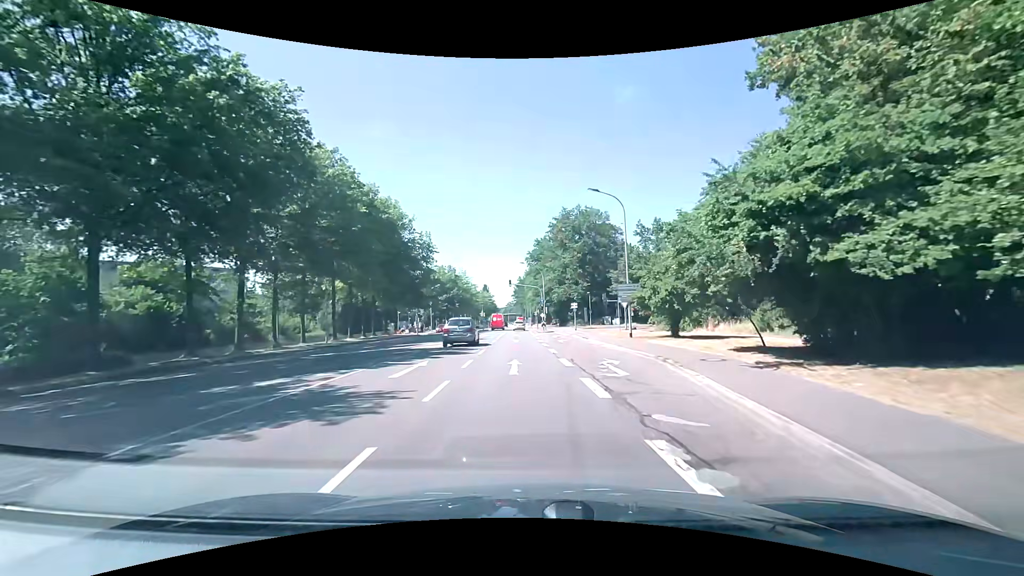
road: secondary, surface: asphalt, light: Day
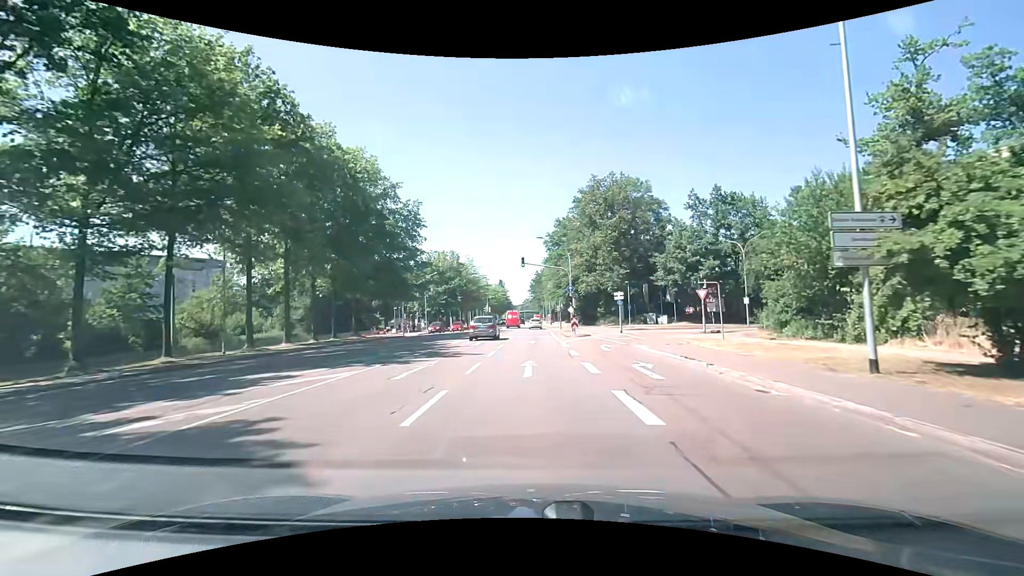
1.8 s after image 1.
(-0.3, +20.4) m; -2°
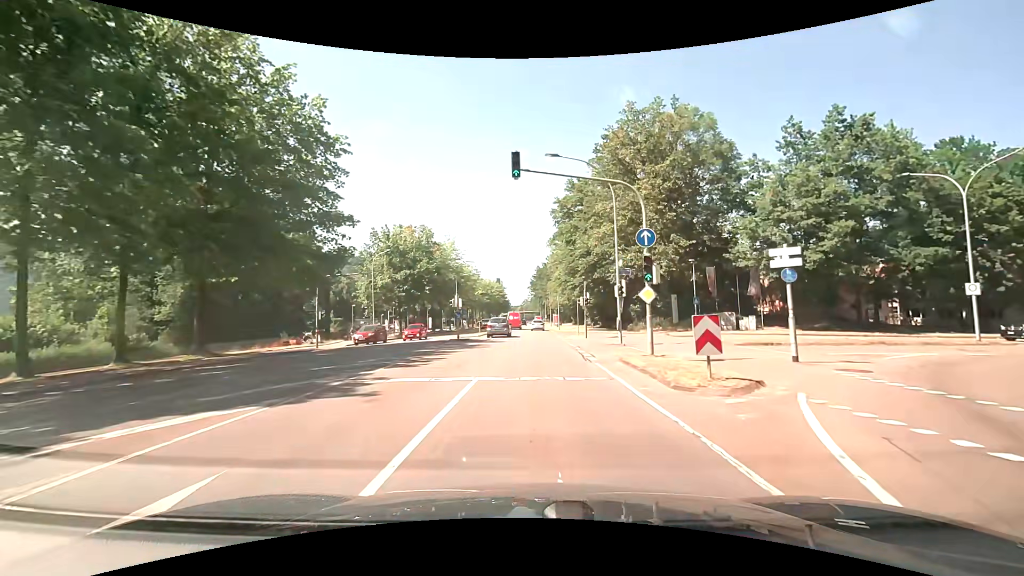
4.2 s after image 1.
(0.0, +26.9) m; 0°
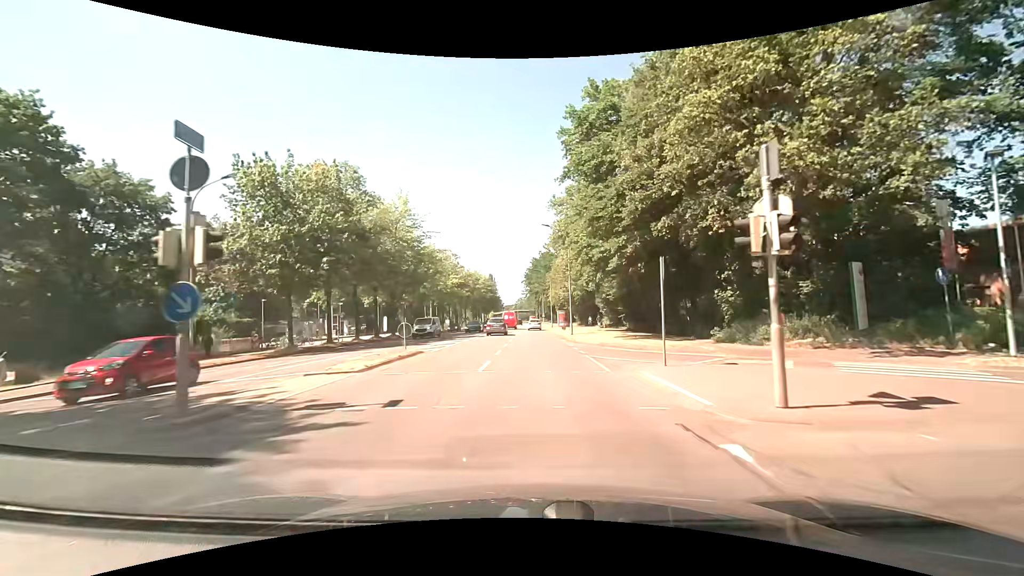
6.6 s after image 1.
(+0.2, +27.5) m; +1°
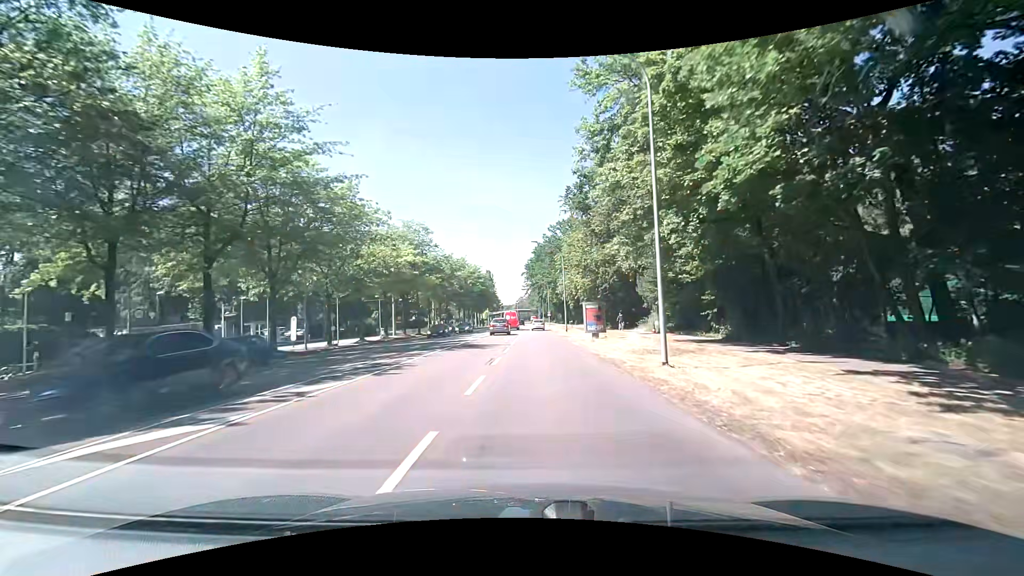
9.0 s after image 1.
(-0.2, +28.0) m; 0°
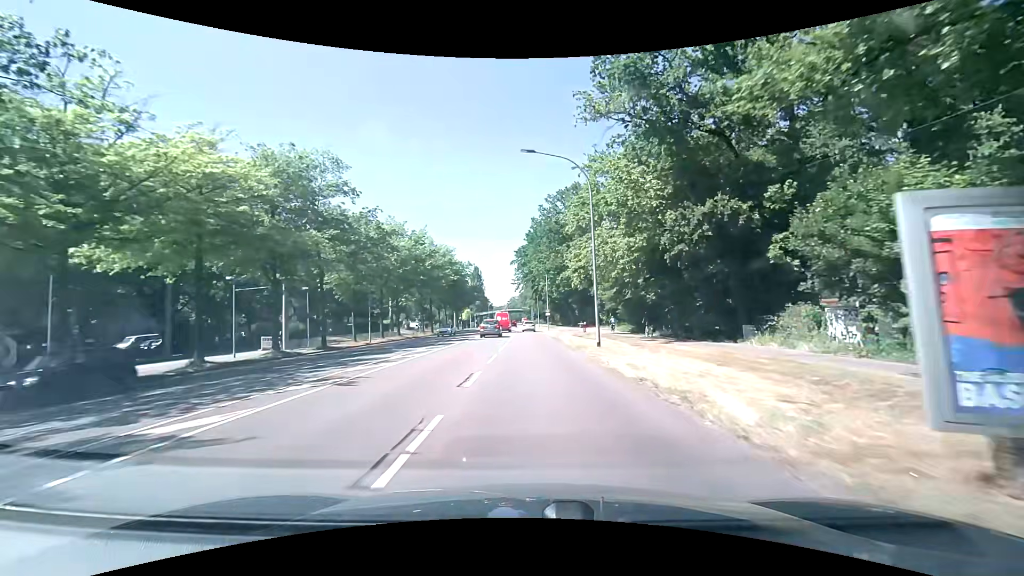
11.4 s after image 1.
(+0.2, +29.0) m; +1°
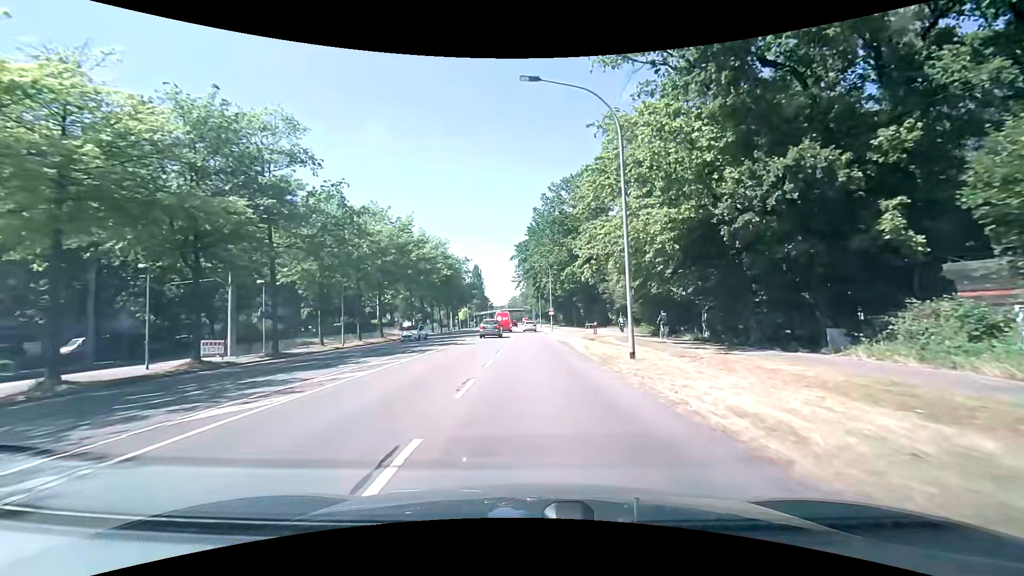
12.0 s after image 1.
(-0.1, +7.5) m; -1°
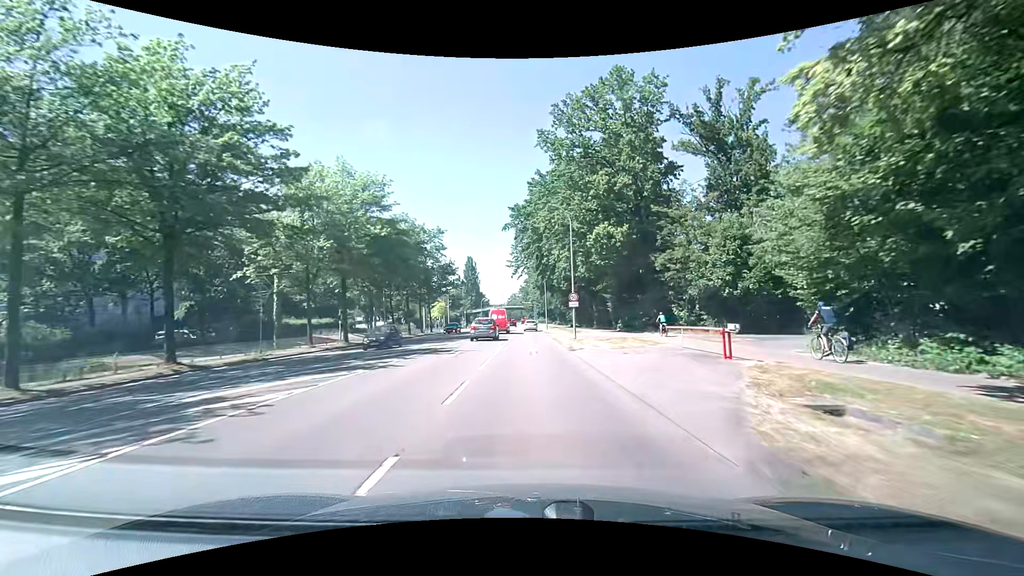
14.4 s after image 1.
(+0.2, +30.9) m; +1°
(0, +10) (0, +20) (0, +30) (0, +40) (0, +50) (0, +60) (0, +70) (0, +80) (-1, +90) (-1, +100) m
